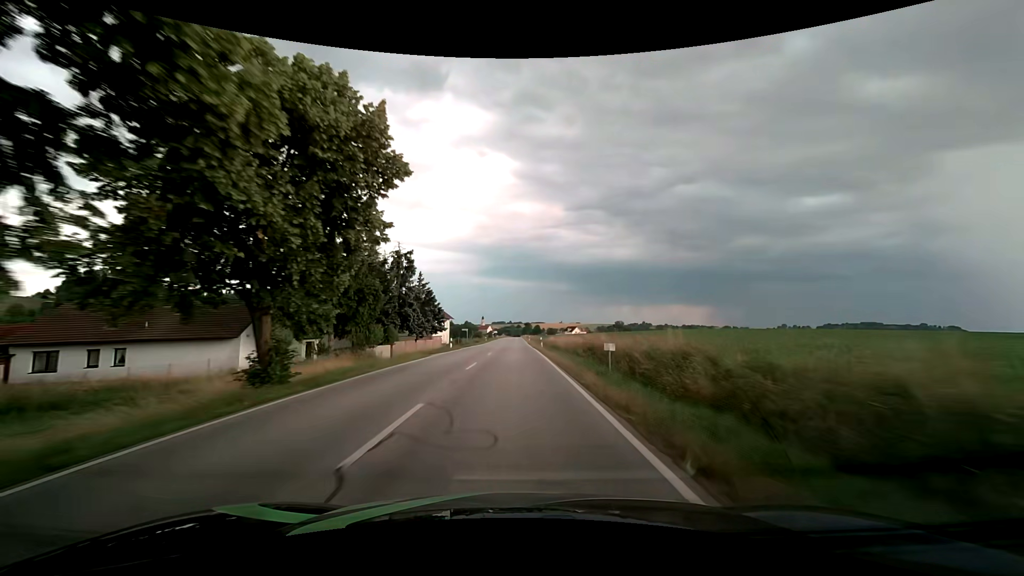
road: secondary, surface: asphalt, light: Day
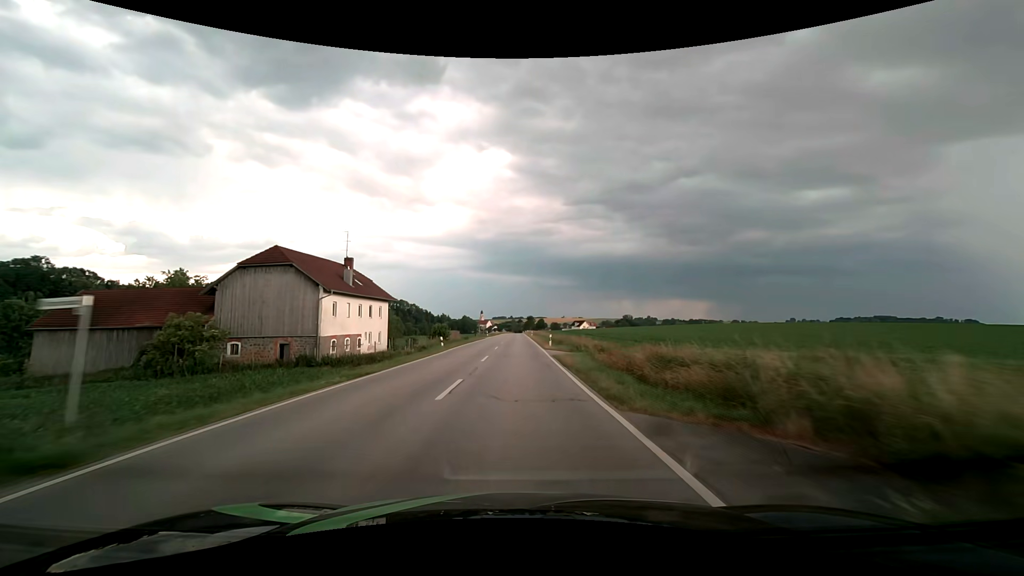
(0.0, +55.3) m; 0°
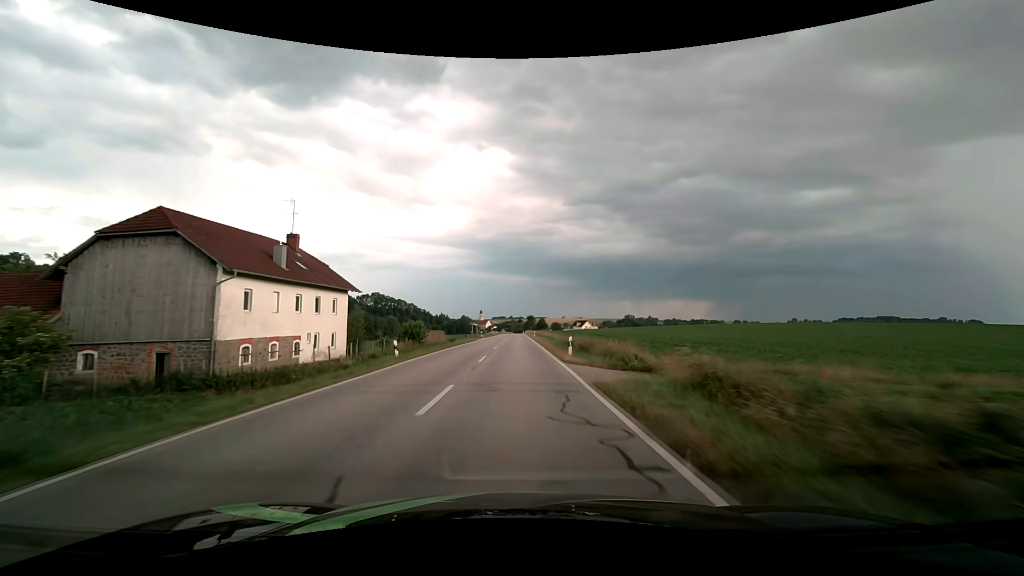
(0.0, +14.1) m; 0°
(0, +10) (0, +20) (0, +30) (0, +40) (0, +50) (0, +60) (0, +70) (0, +80) (0, +90) (0, +100) m
